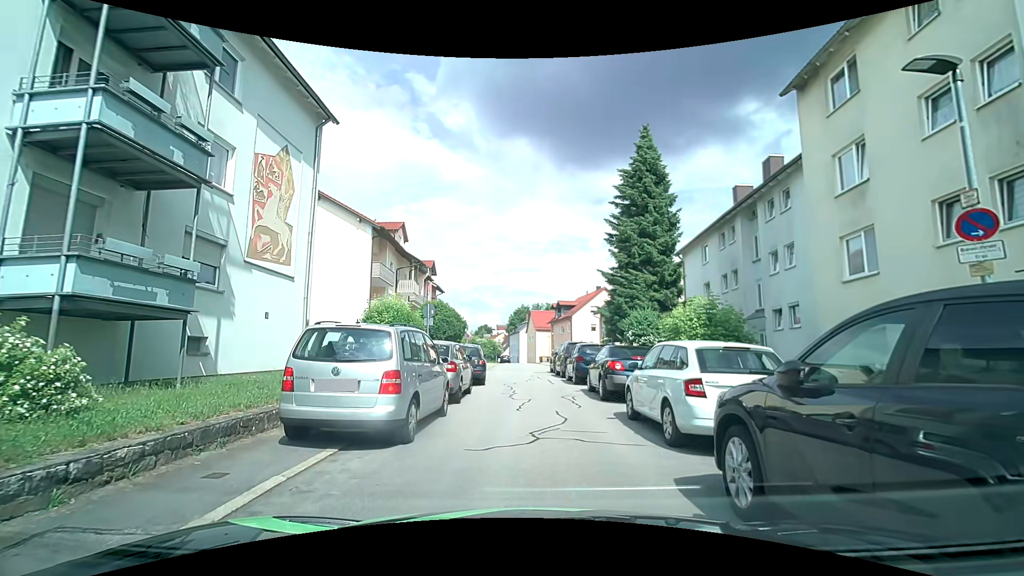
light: Day
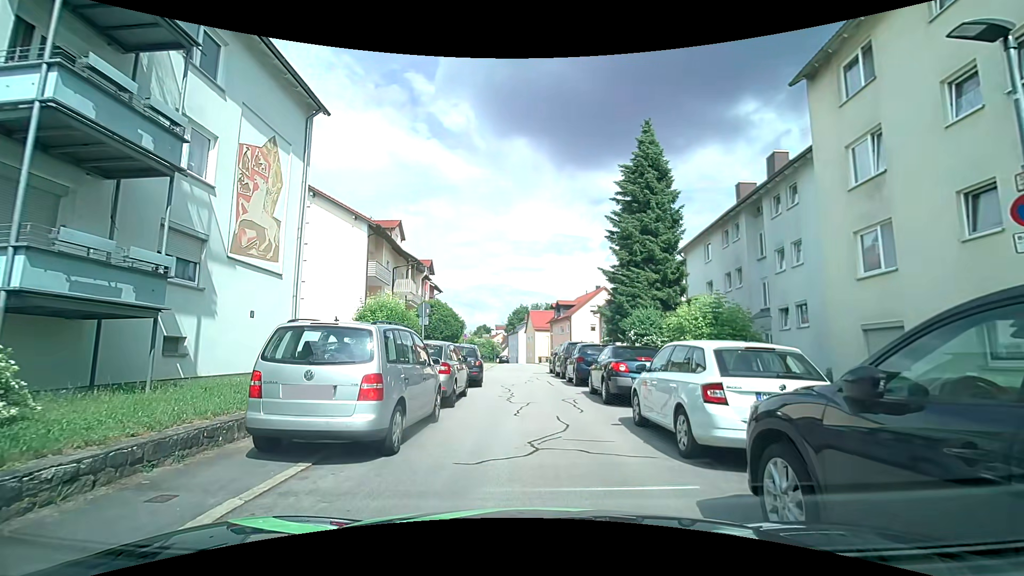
(0.0, +0.7) m; 0°
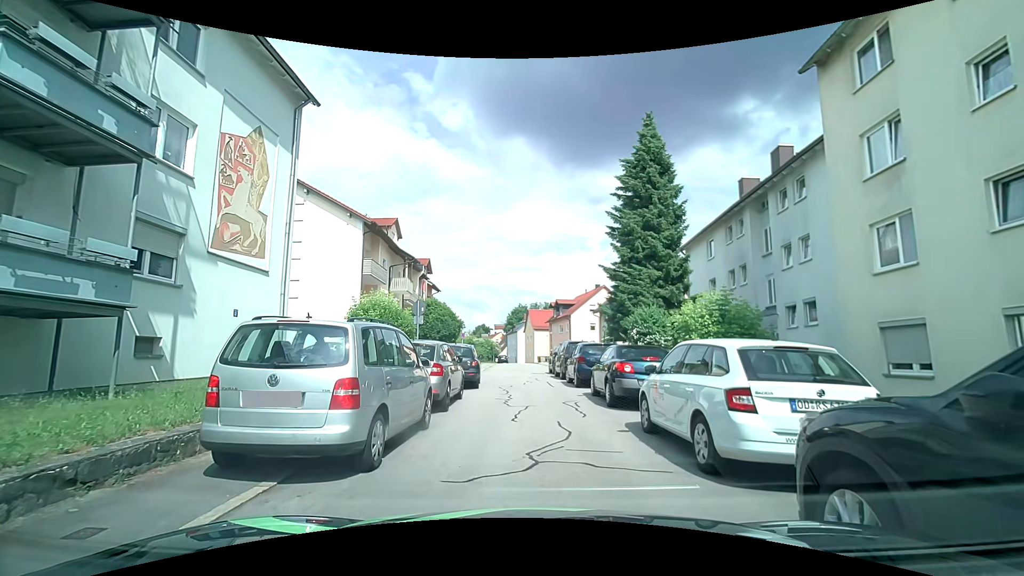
(0.0, +0.7) m; 0°
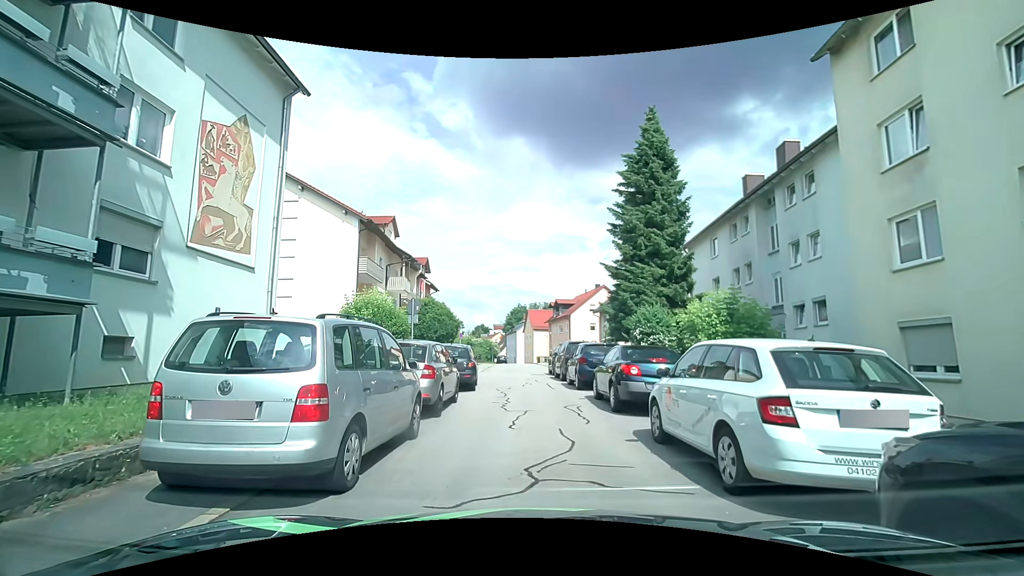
(0.0, +0.8) m; 0°
